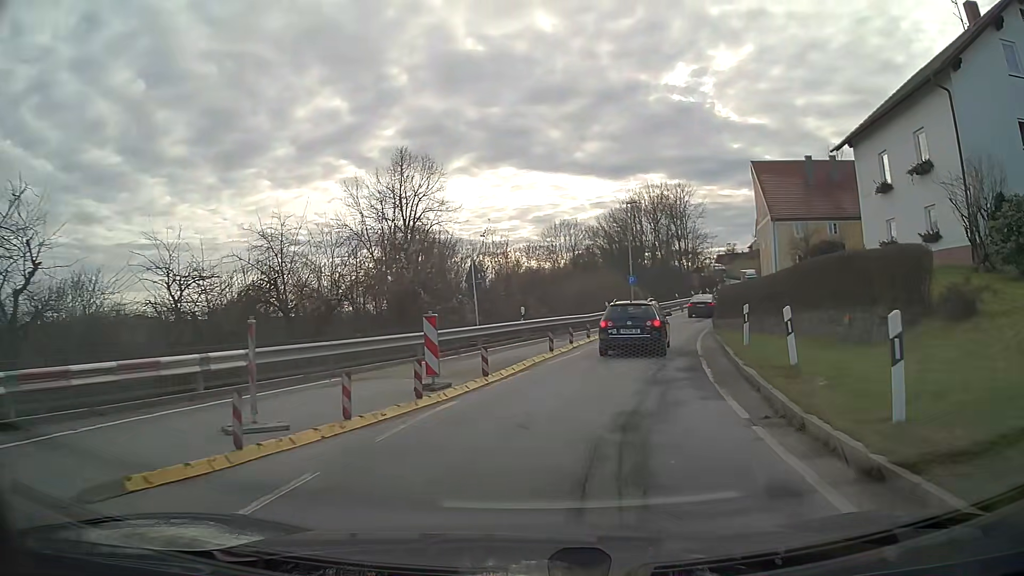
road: secondary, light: Day
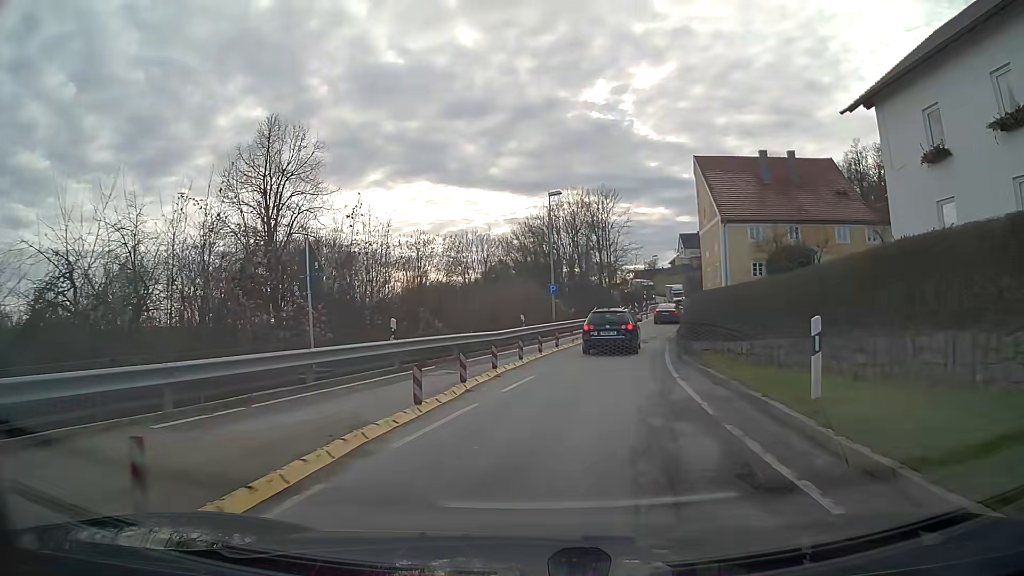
(+0.6, +9.2) m; +7°
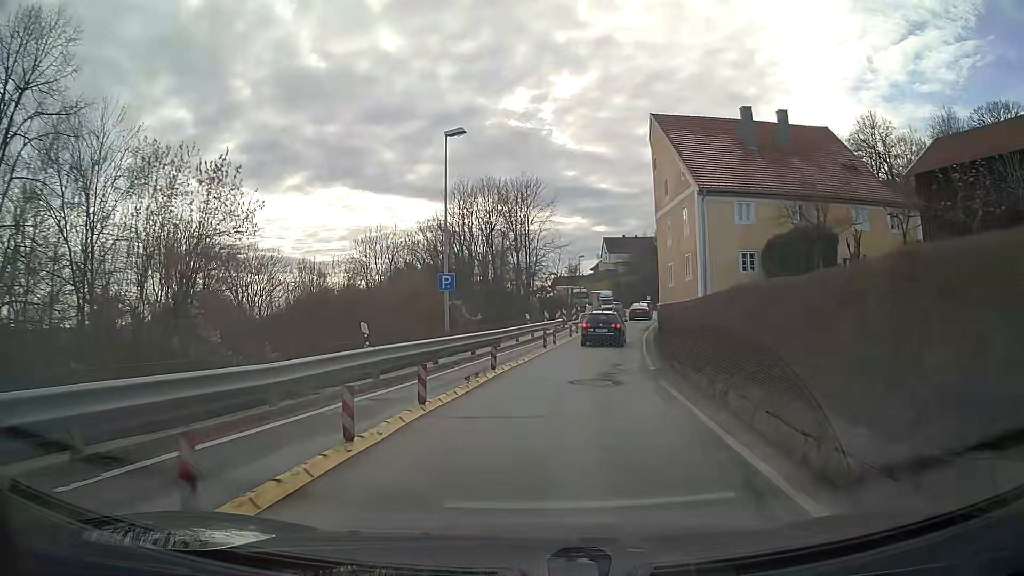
(+0.9, +14.5) m; +7°
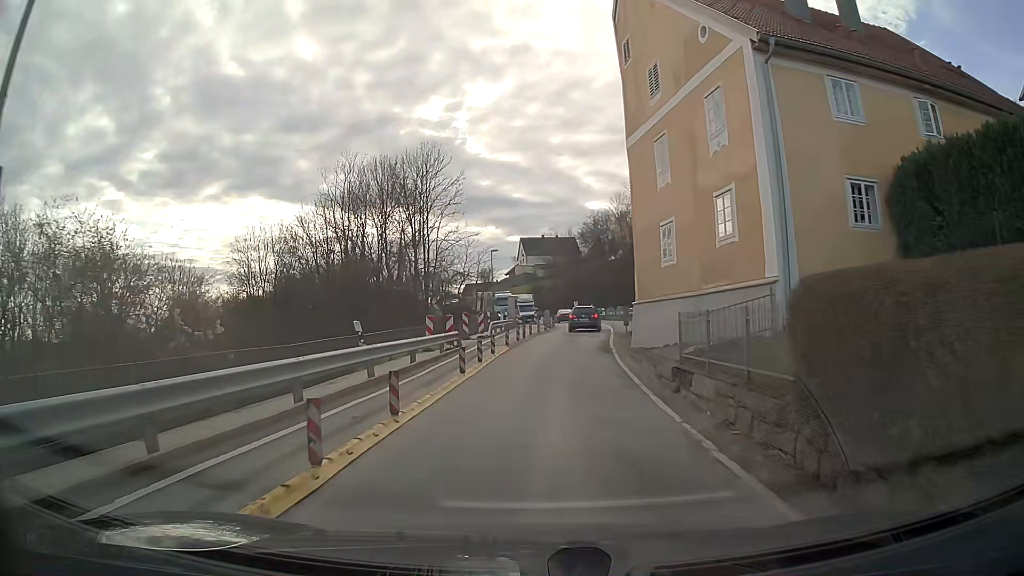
(+1.3, +19.1) m; +7°
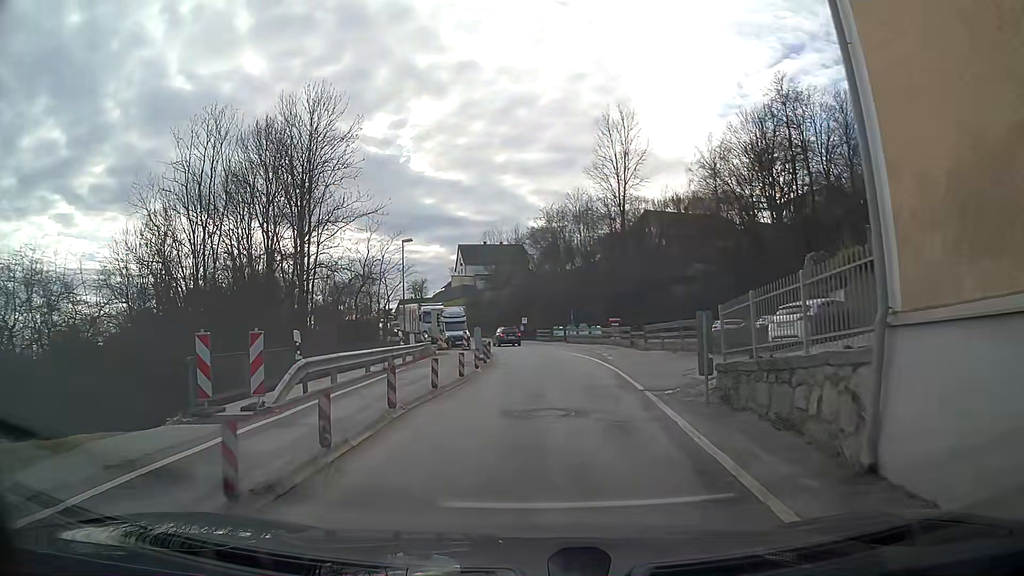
(+0.9, +23.3) m; +5°
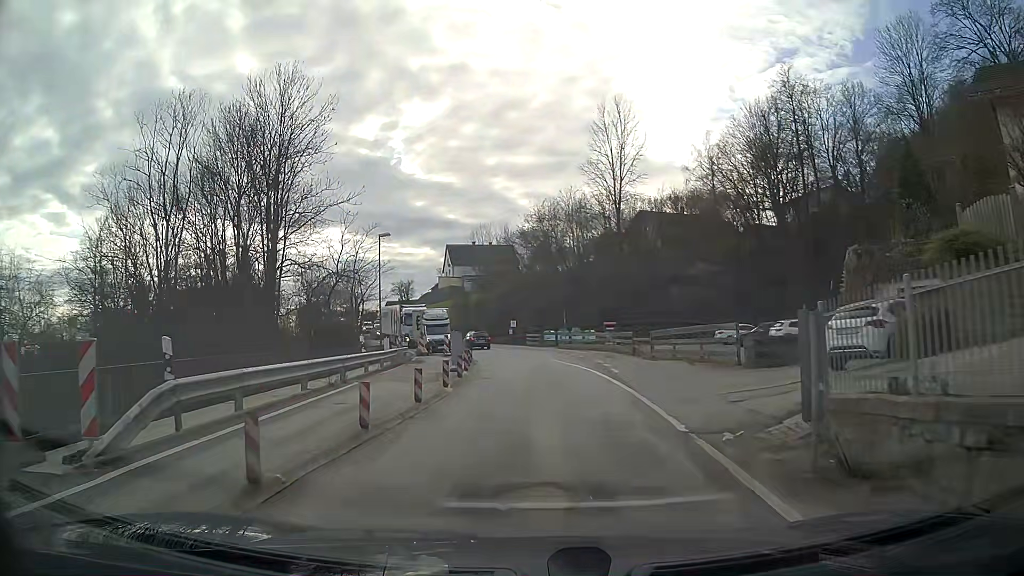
(0.0, +4.6) m; +1°
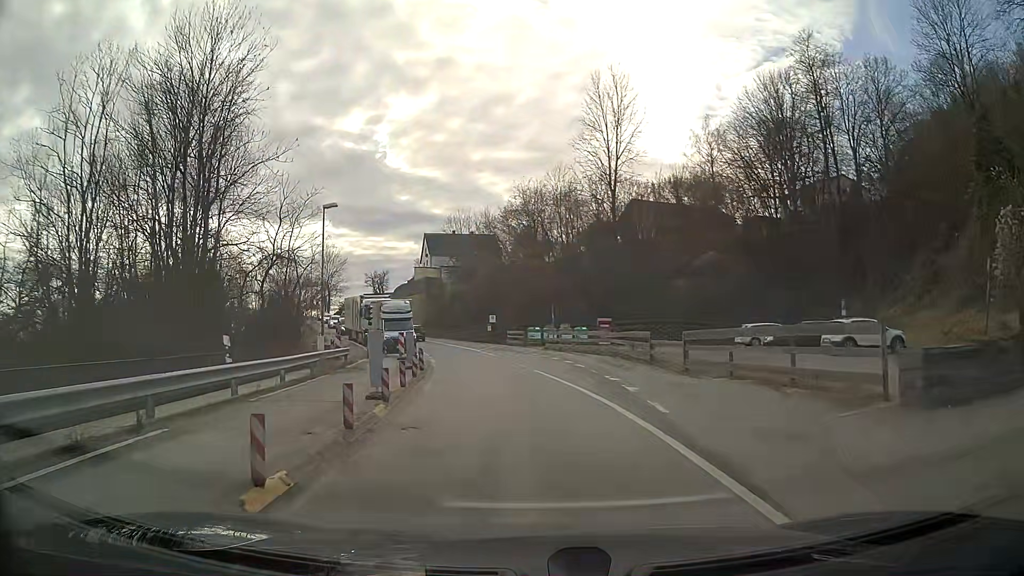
(0.0, +9.2) m; 0°
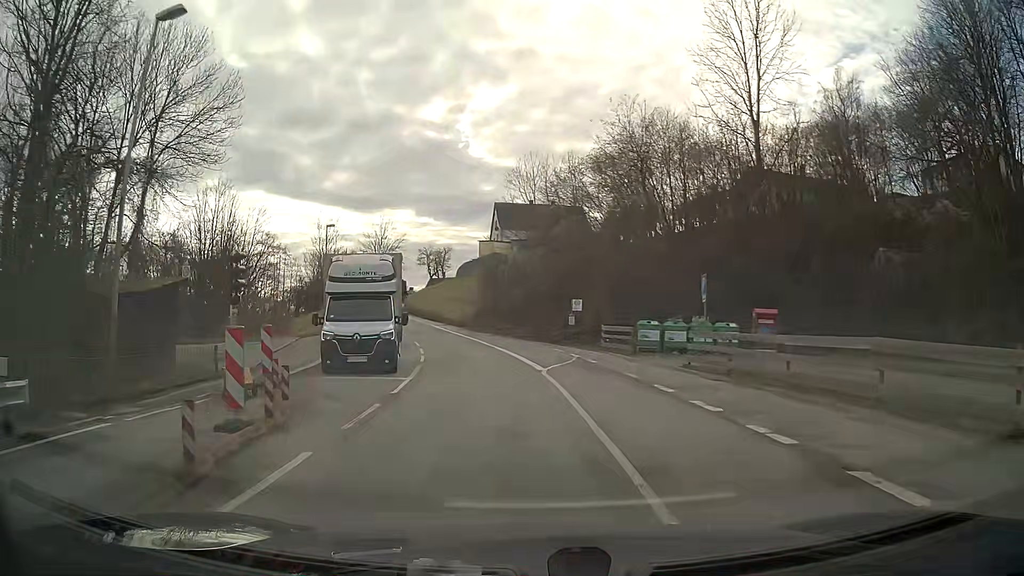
(-1.2, +23.7) m; -7°
(0, +10) (-1, +20) (-3, +30) (-5, +40) (-8, +49) (-11, +59) (-13, +68) (-16, +78) (-18, +88) (-19, +98) m
